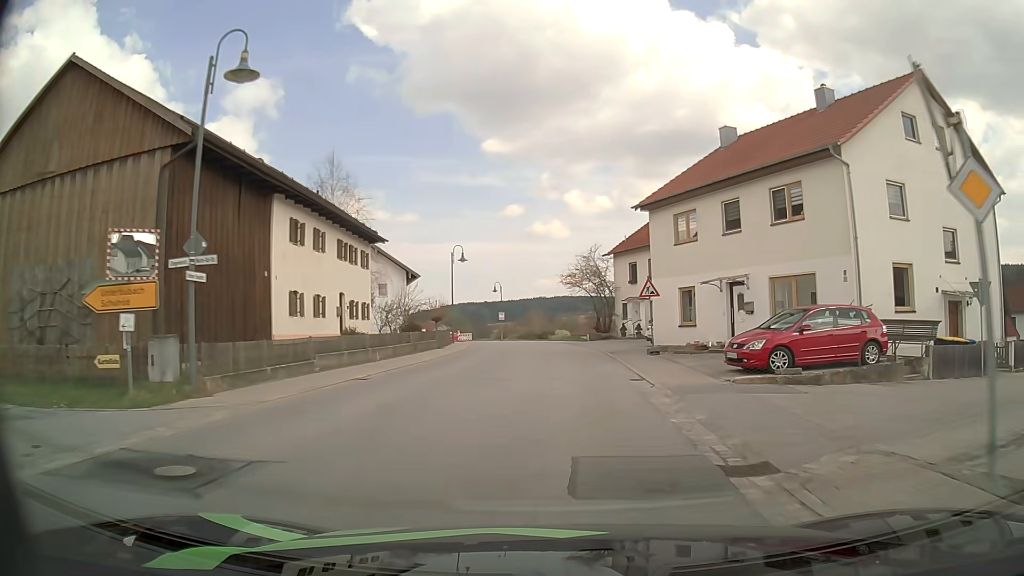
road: secondary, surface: asphalt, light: Day
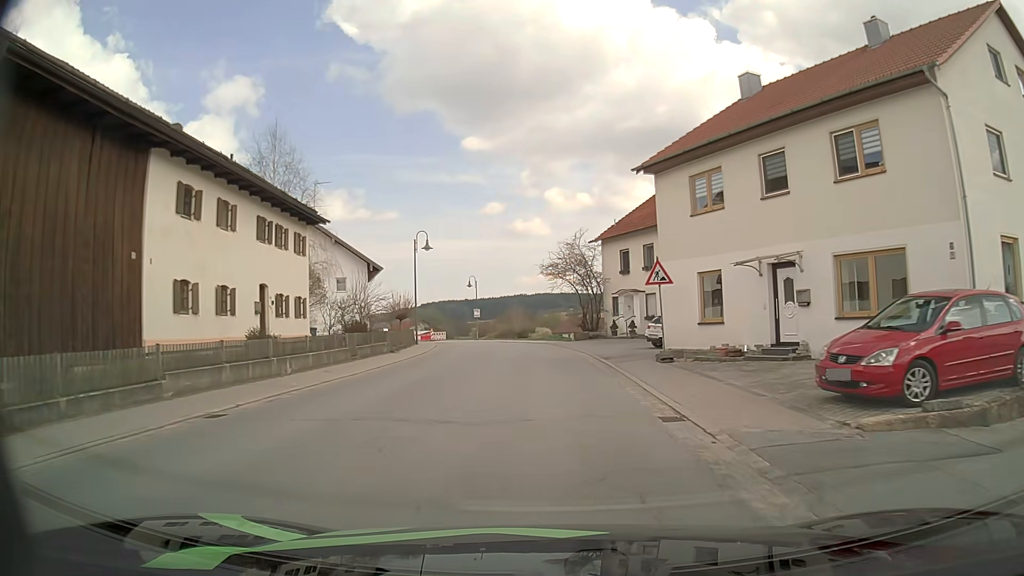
(+0.1, +6.7) m; +2°
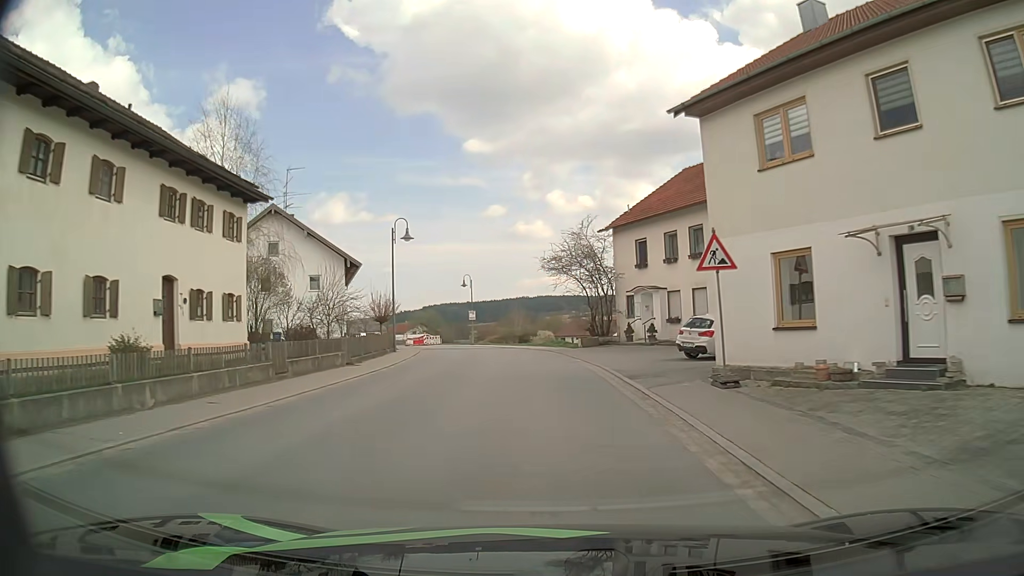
(0.0, +6.6) m; 0°
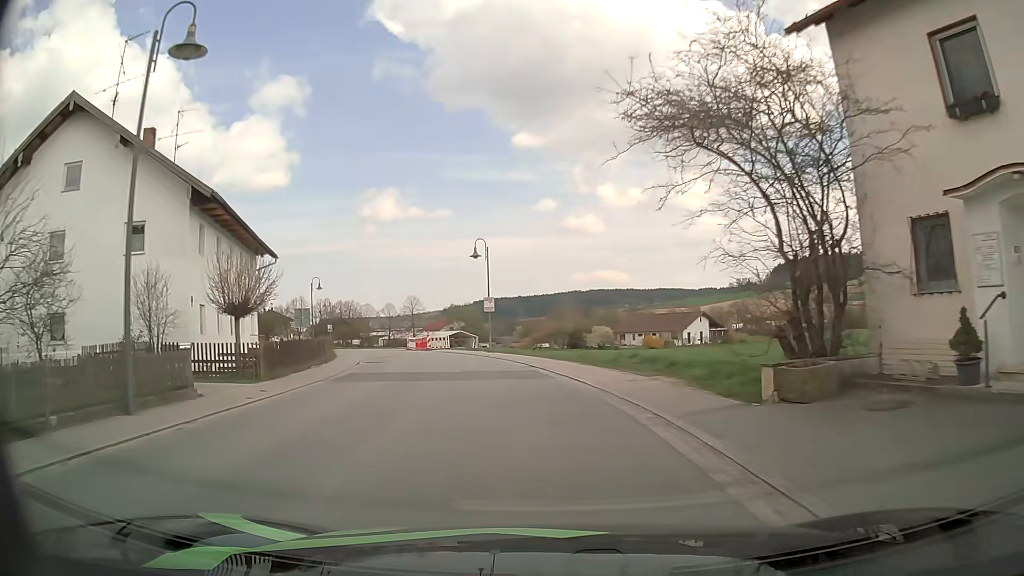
(-0.7, +26.0) m; -4°
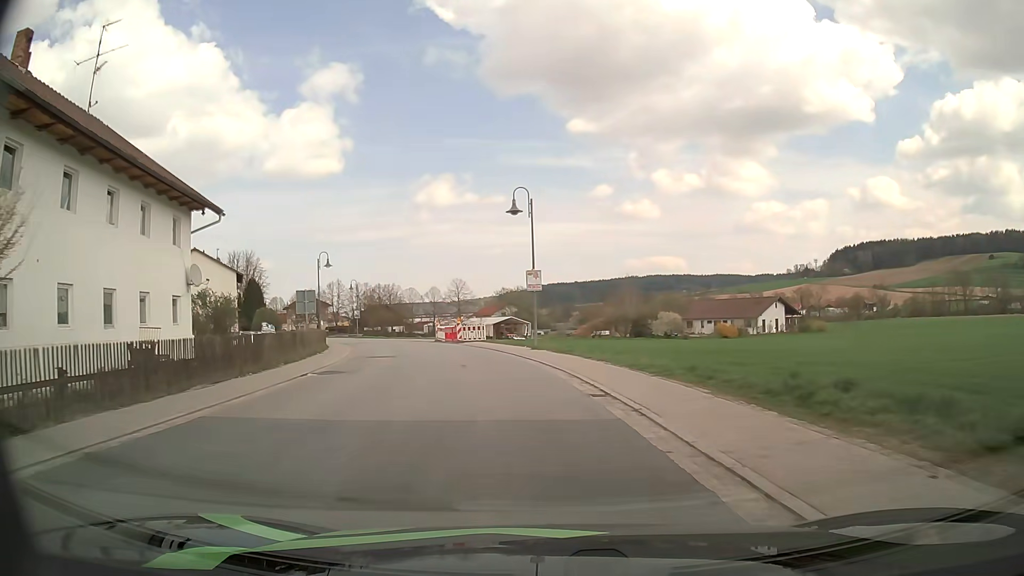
(-0.6, +12.7) m; -5°
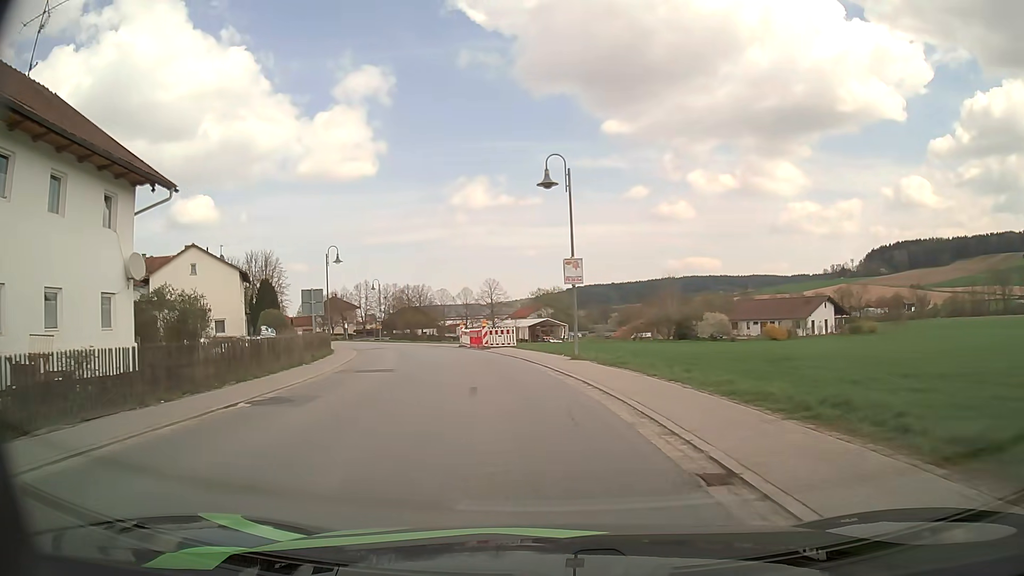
(-0.2, +6.3) m; -3°
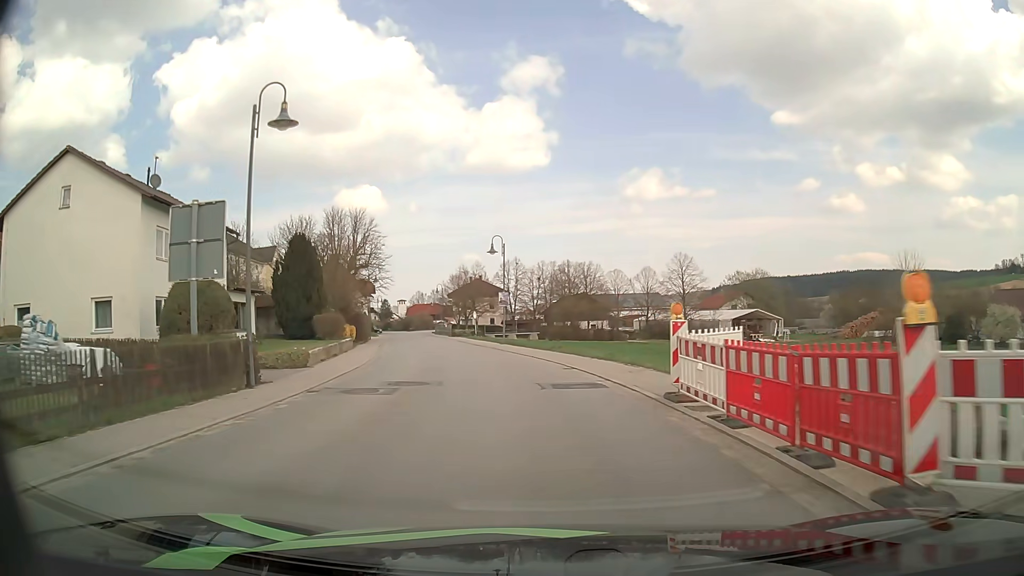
(-4.5, +32.1) m; -15°
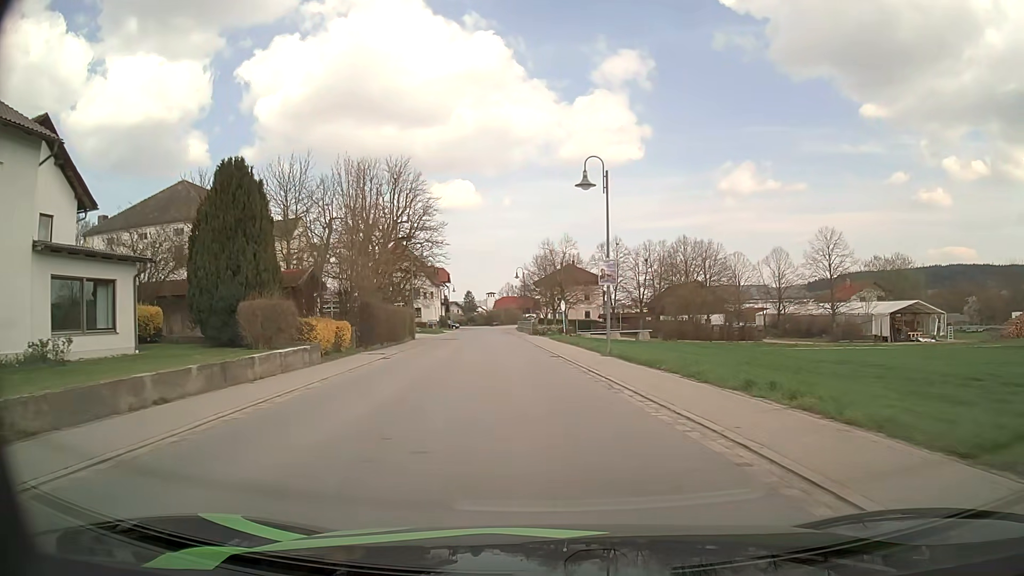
(-1.4, +20.3) m; -8°
(0, +10) (-1, +20) (-2, +30) (-3, +40) (-4, +50) (-5, +60) (-6, +70) (-7, +80) (-8, +90) (-9, +100) m
